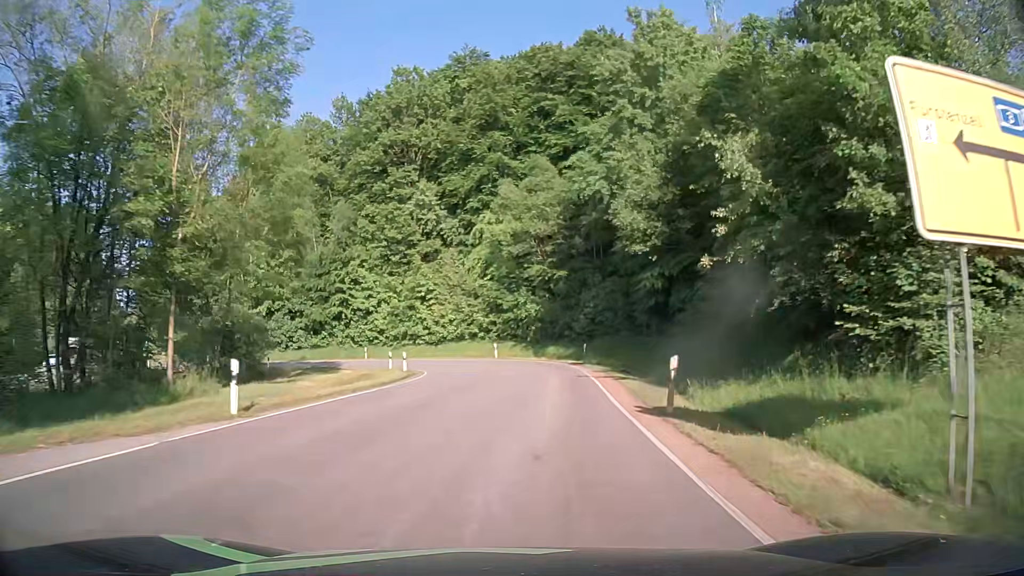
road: tertiary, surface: asphalt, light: Day
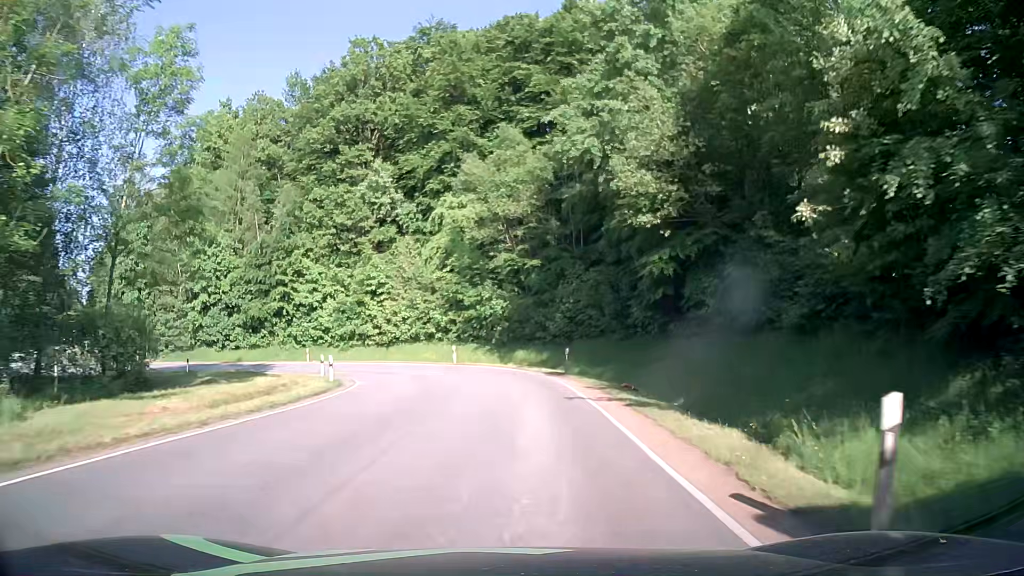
(+0.2, +7.7) m; +3°
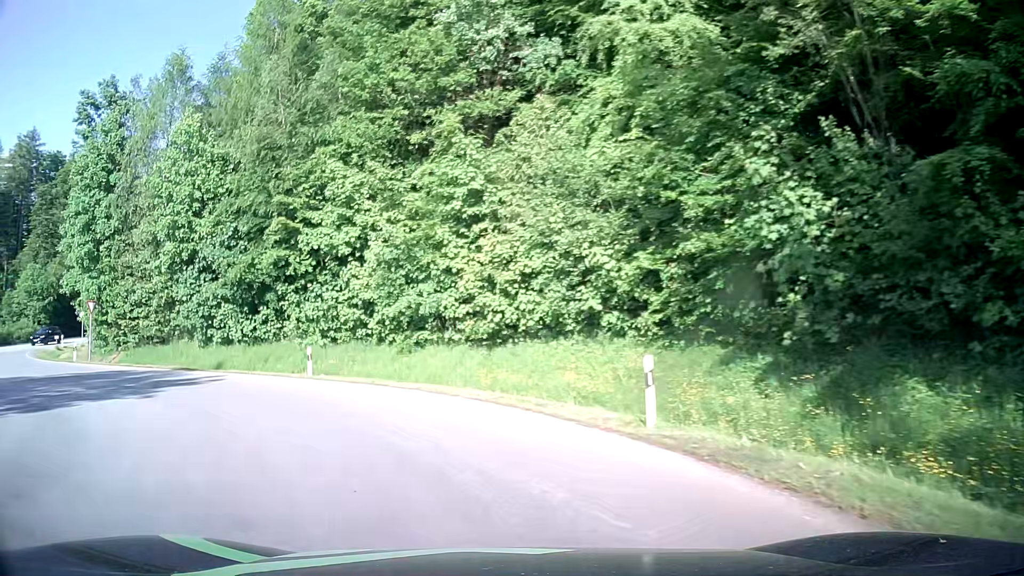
(-1.3, +31.3) m; -17°
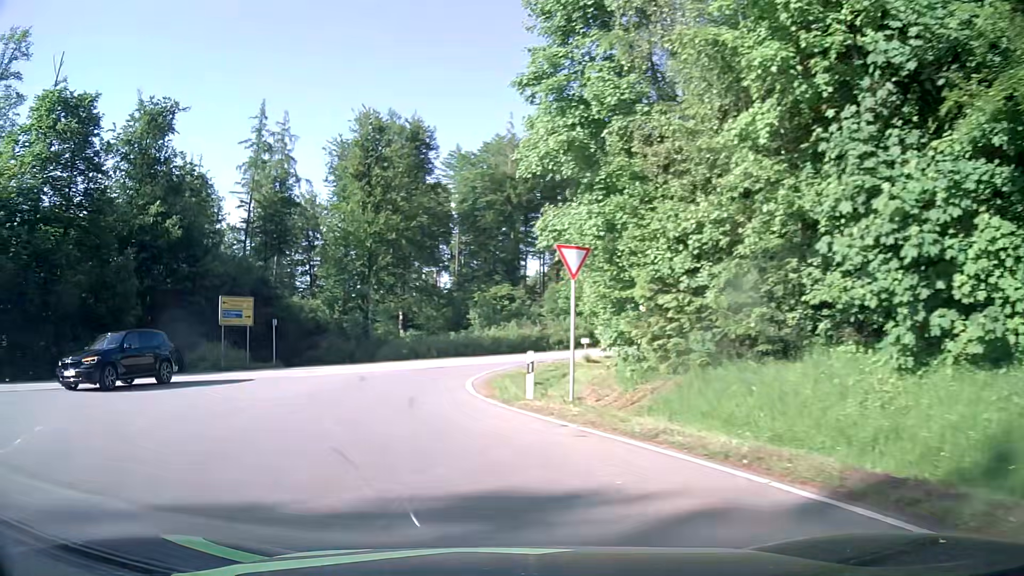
(-9.8, +21.3) m; -52°
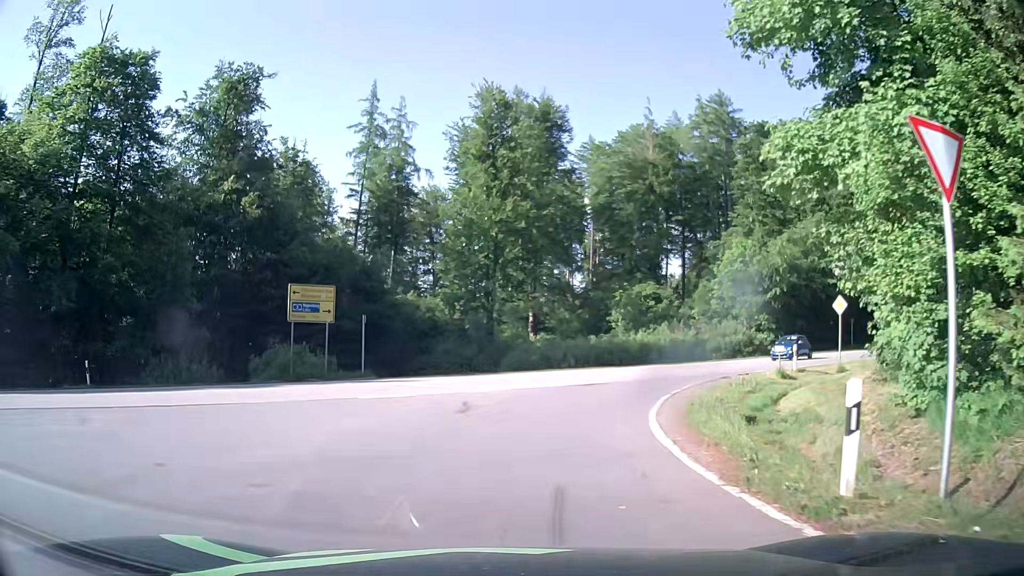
(-1.2, +8.7) m; -13°
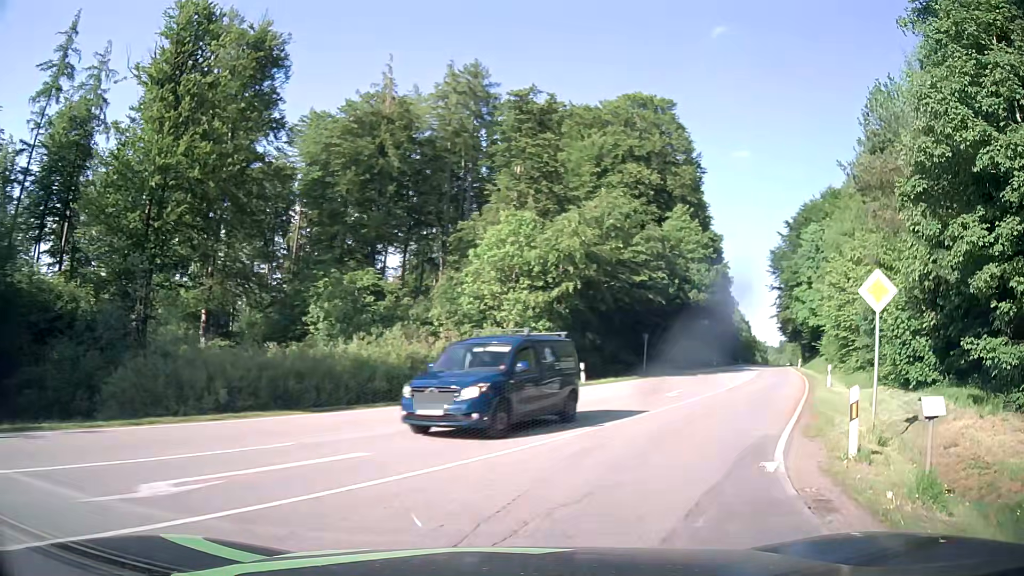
(+2.6, +19.1) m; +23°
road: secondary
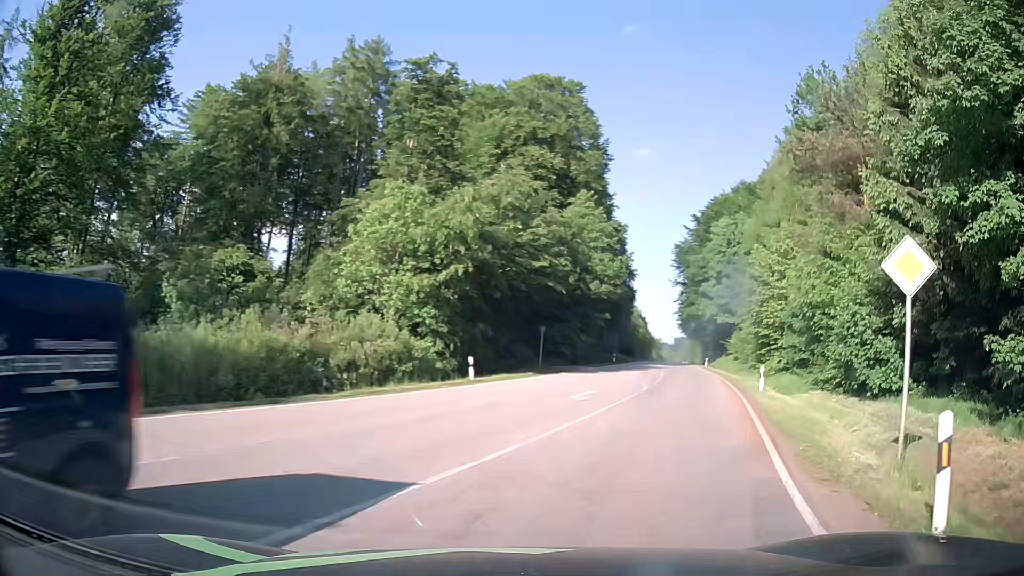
(+0.4, +4.6) m; +9°
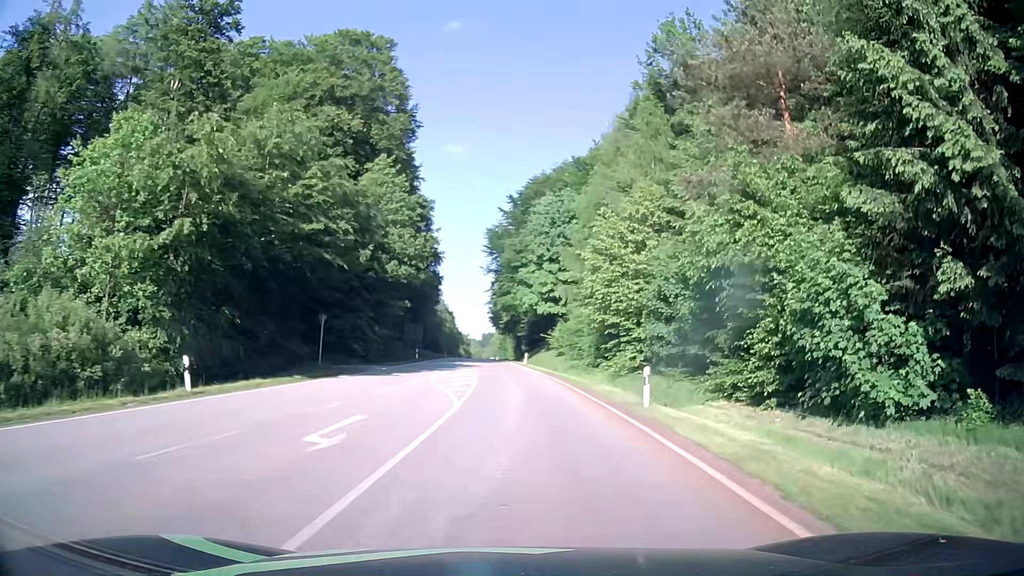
(+1.9, +10.6) m; +19°
